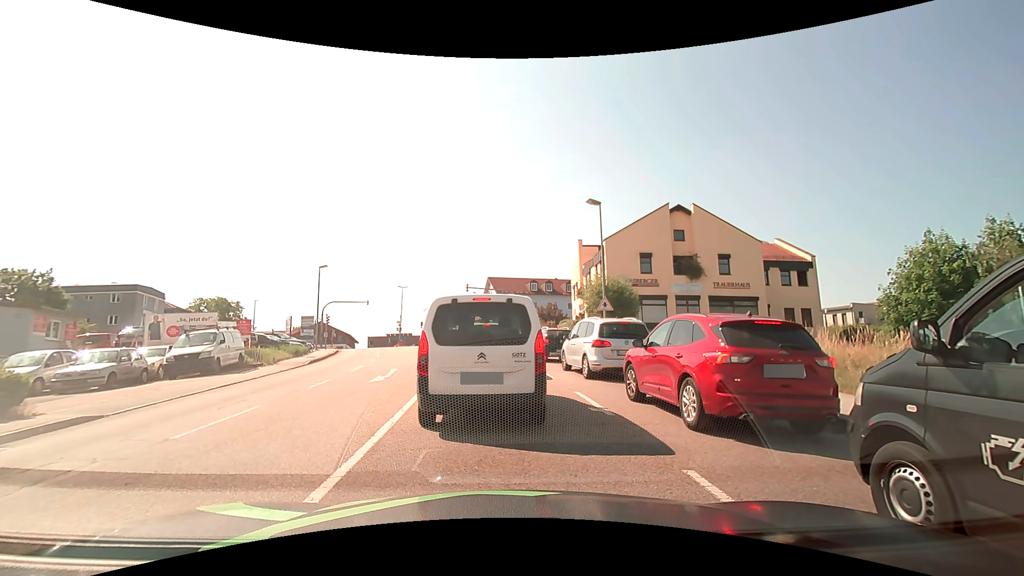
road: tertiary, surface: asphalt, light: Day
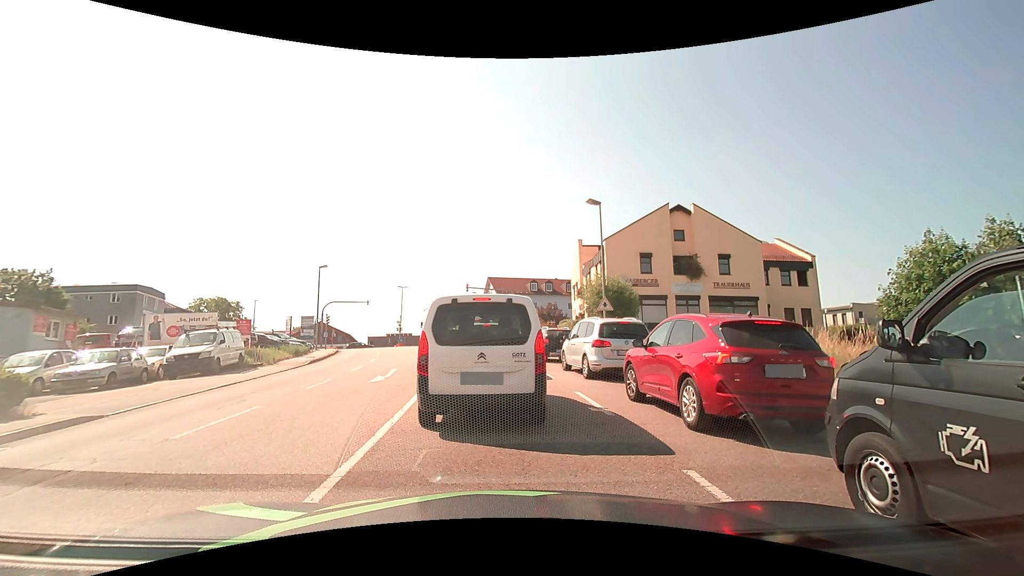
(0.0, 0.0) m; 0°
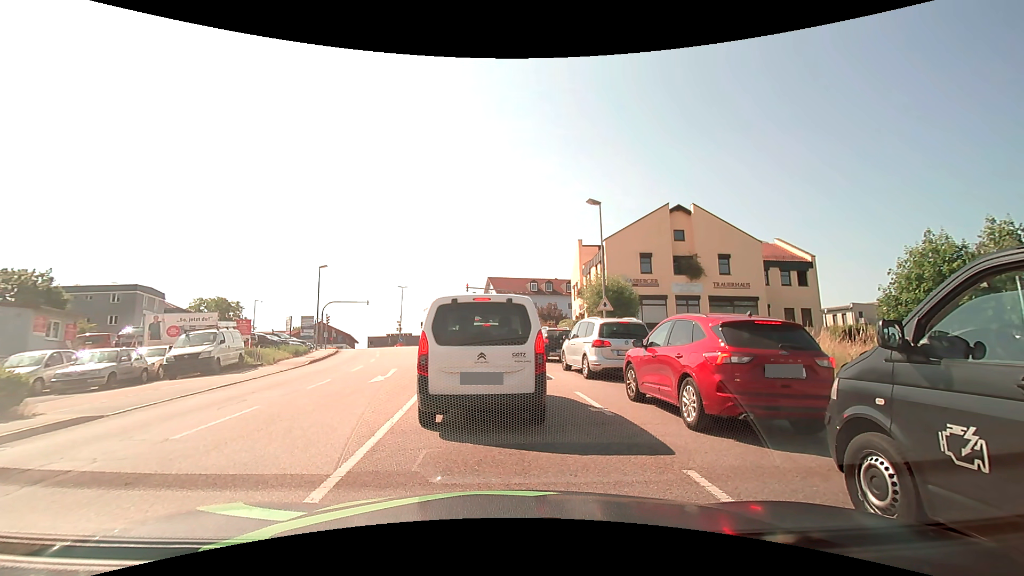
(0.0, 0.0) m; 0°
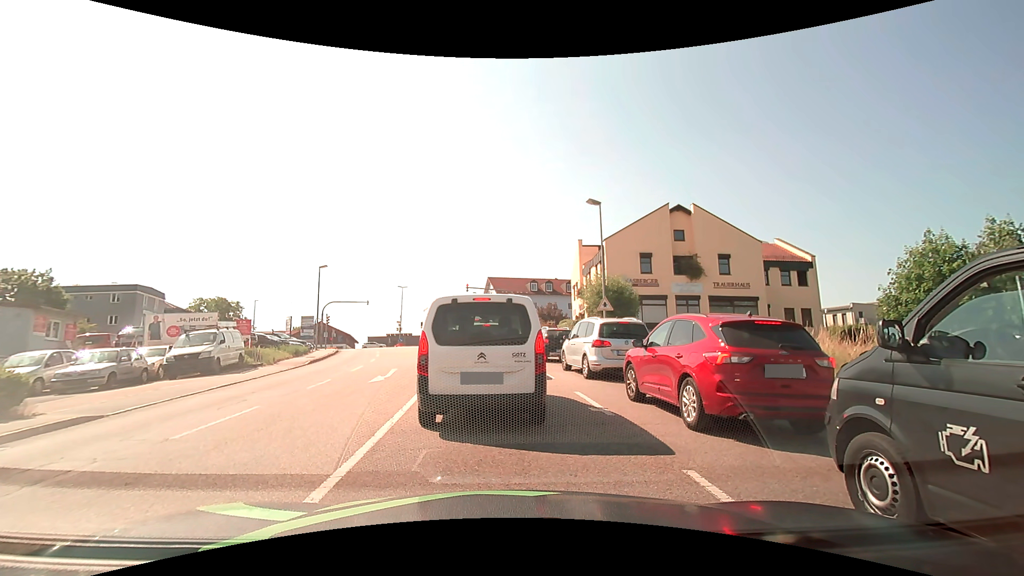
(0.0, 0.0) m; 0°
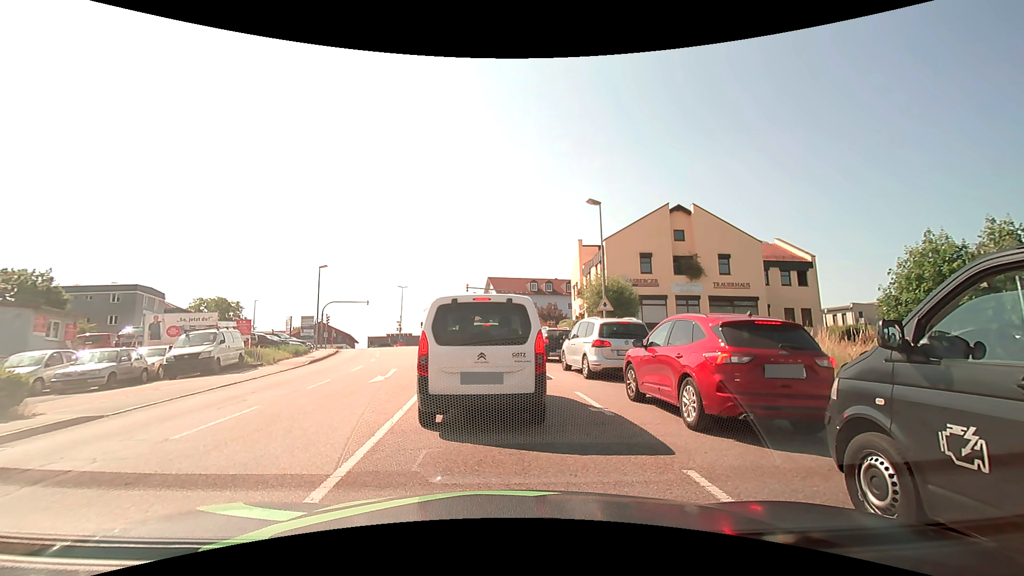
(0.0, 0.0) m; 0°
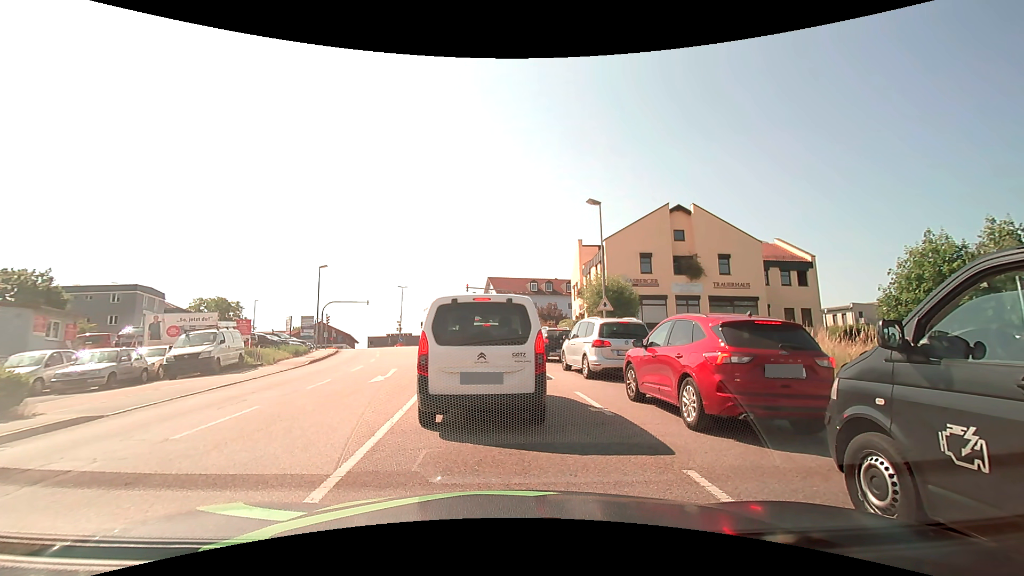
(0.0, 0.0) m; 0°
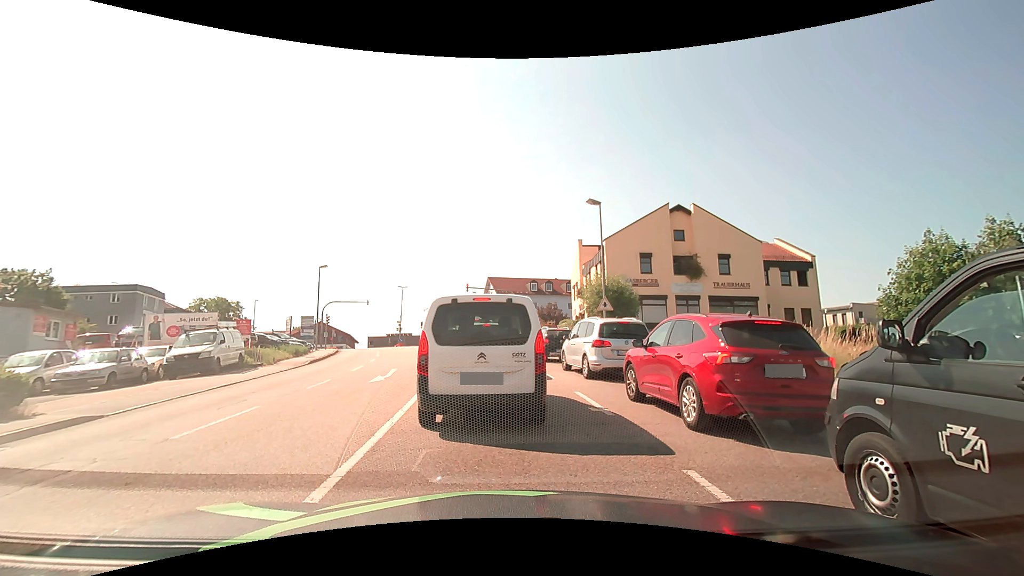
(0.0, 0.0) m; 0°
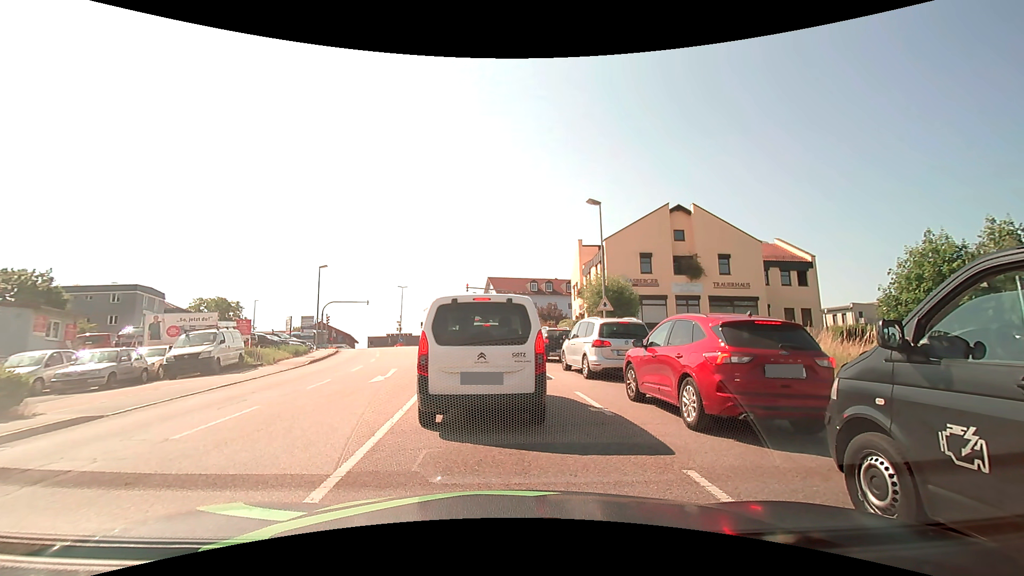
(0.0, 0.0) m; 0°
